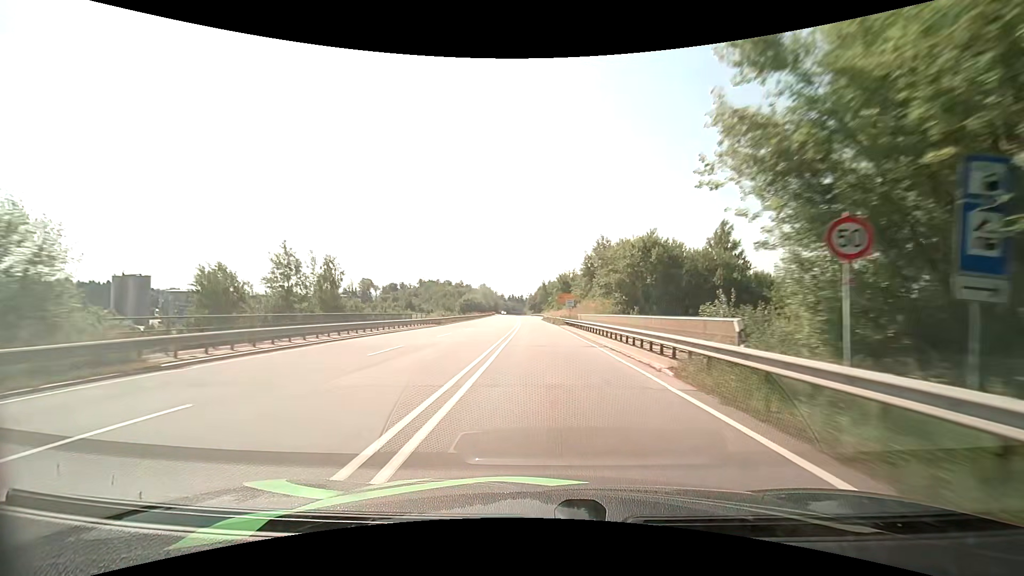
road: primary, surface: asphalt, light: Day
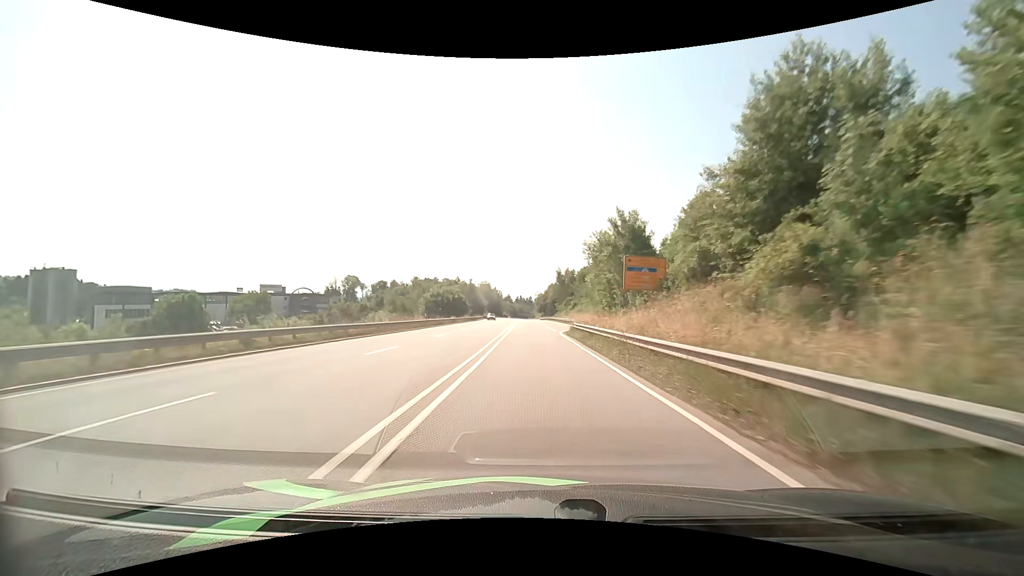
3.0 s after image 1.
(-0.7, +58.5) m; -1°
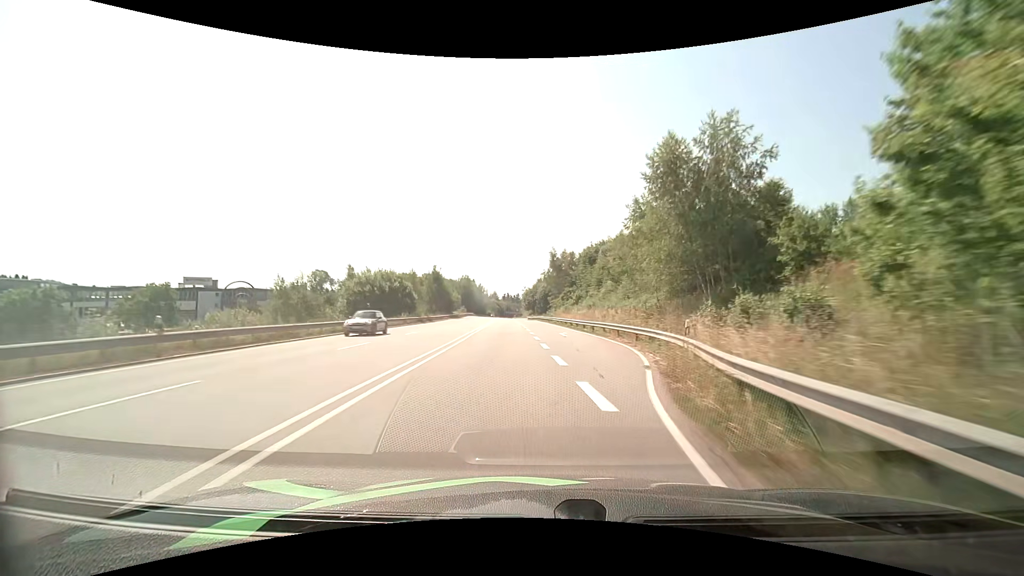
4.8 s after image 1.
(+0.2, +34.1) m; +1°
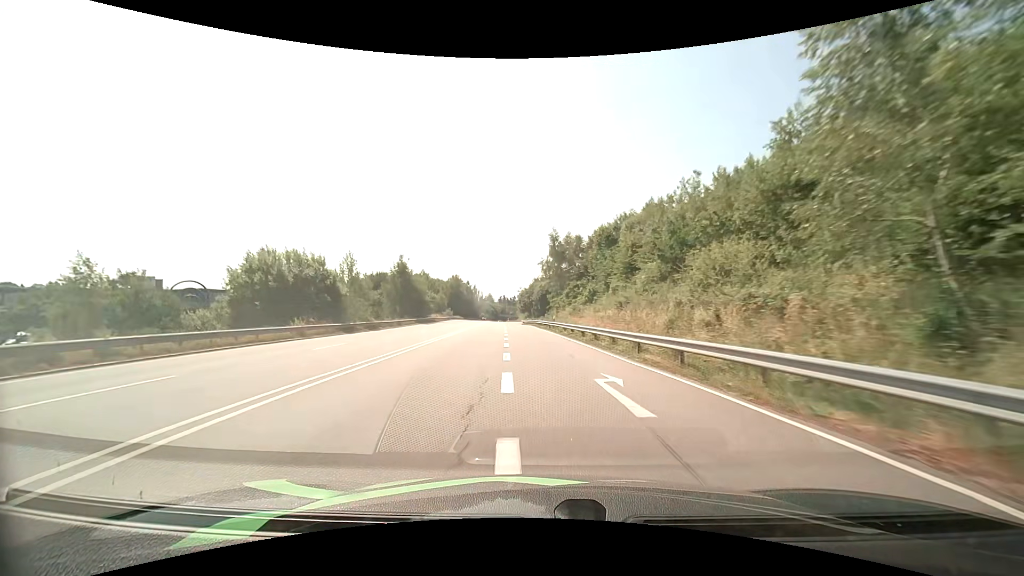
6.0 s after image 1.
(+0.1, +22.5) m; 0°
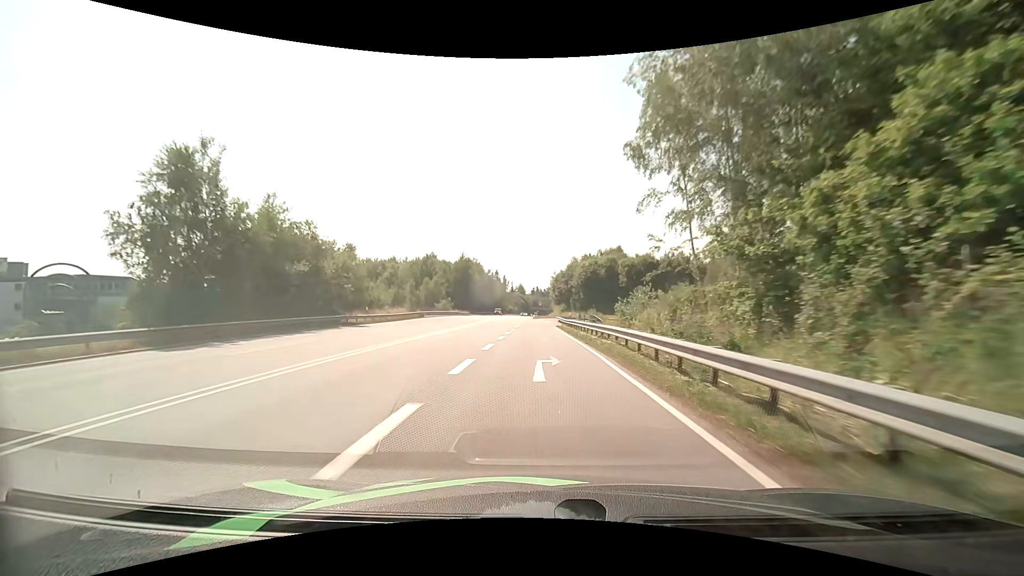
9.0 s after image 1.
(-1.6, +52.1) m; -4°
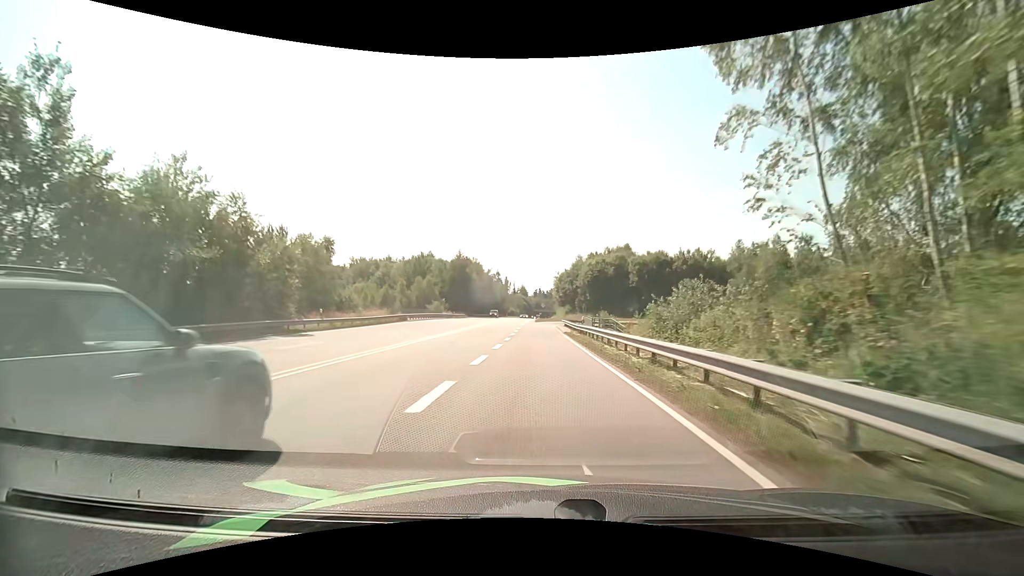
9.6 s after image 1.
(0.0, +9.3) m; 0°
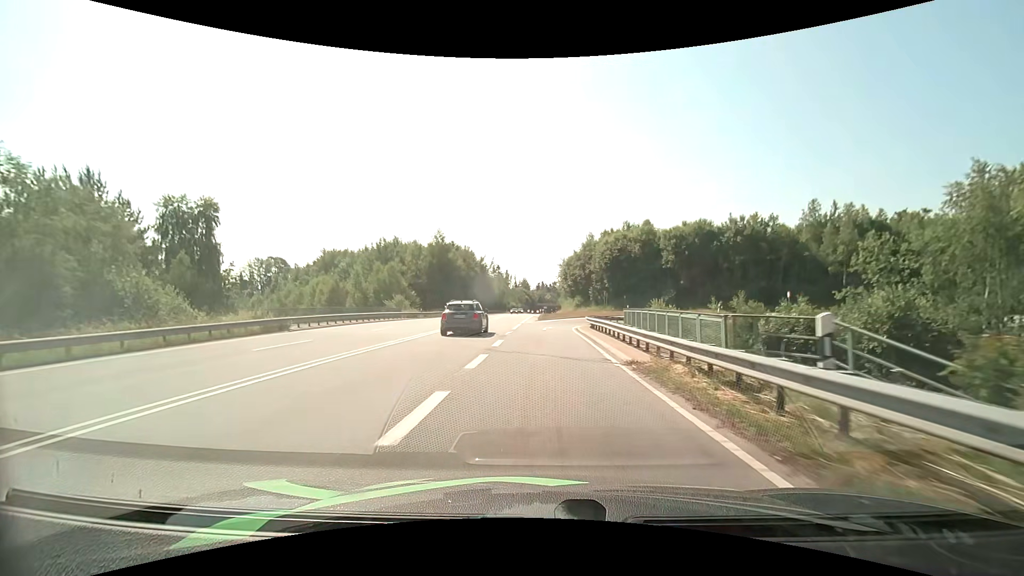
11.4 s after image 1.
(-0.1, +25.4) m; 0°
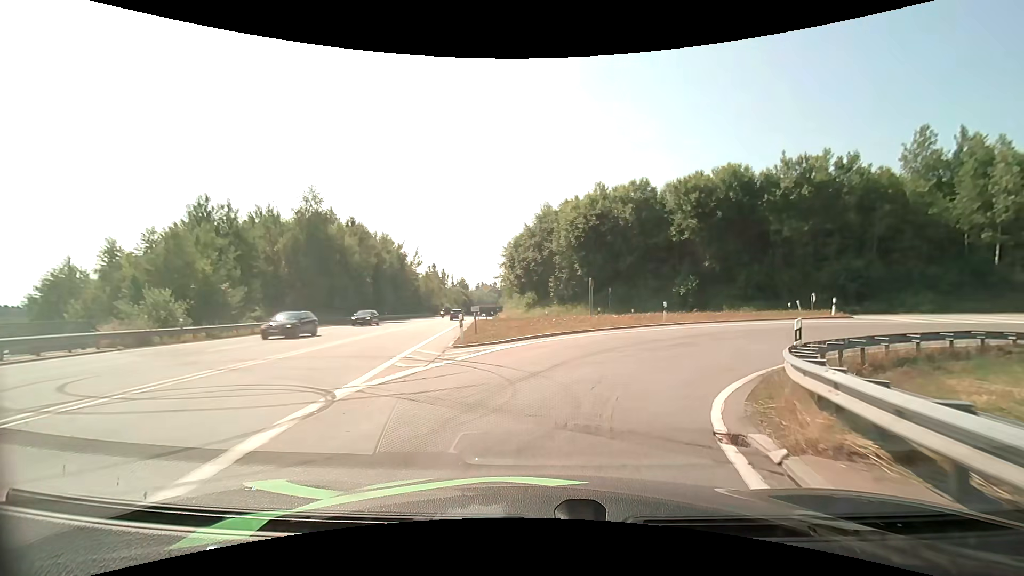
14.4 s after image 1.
(+0.6, +32.0) m; +7°
(+1, +10) (+6, +18) (+14, +24) (+24, +27) (+34, +28) (+43, +25) (+52, +21) (+61, +15) (+67, +8) (+71, -1) m
